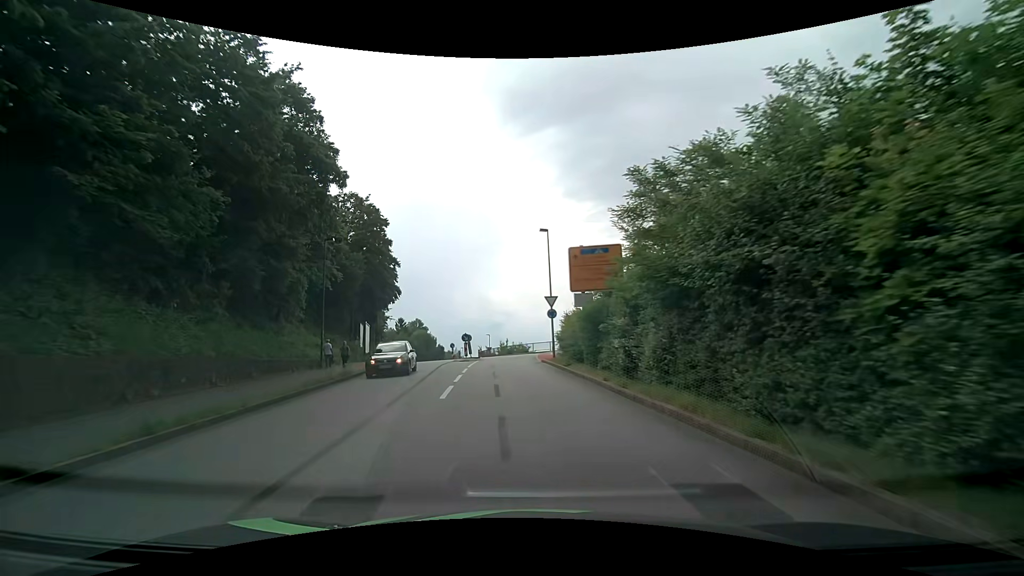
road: residential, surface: asphalt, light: Day
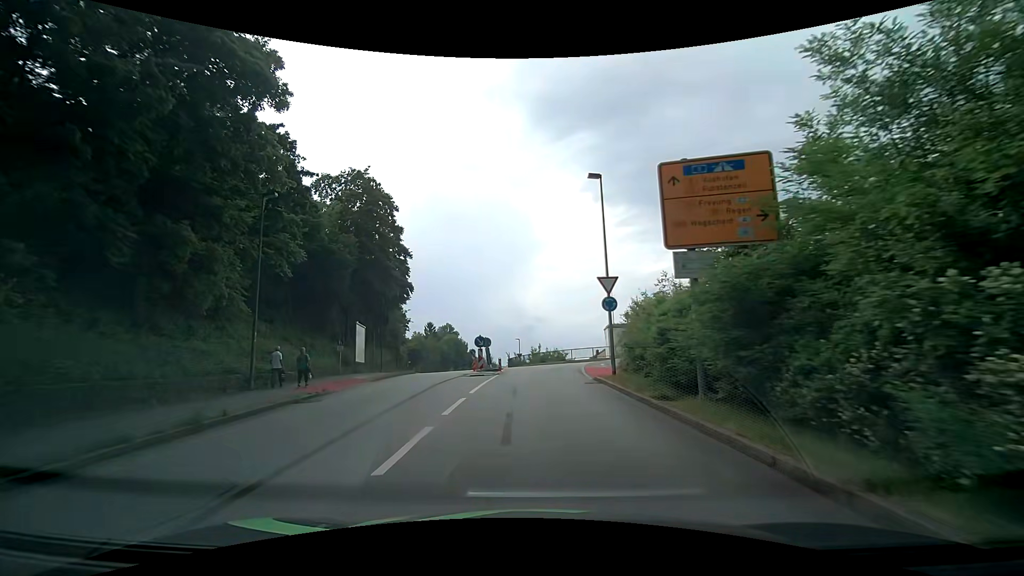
(-0.4, +10.7) m; -4°
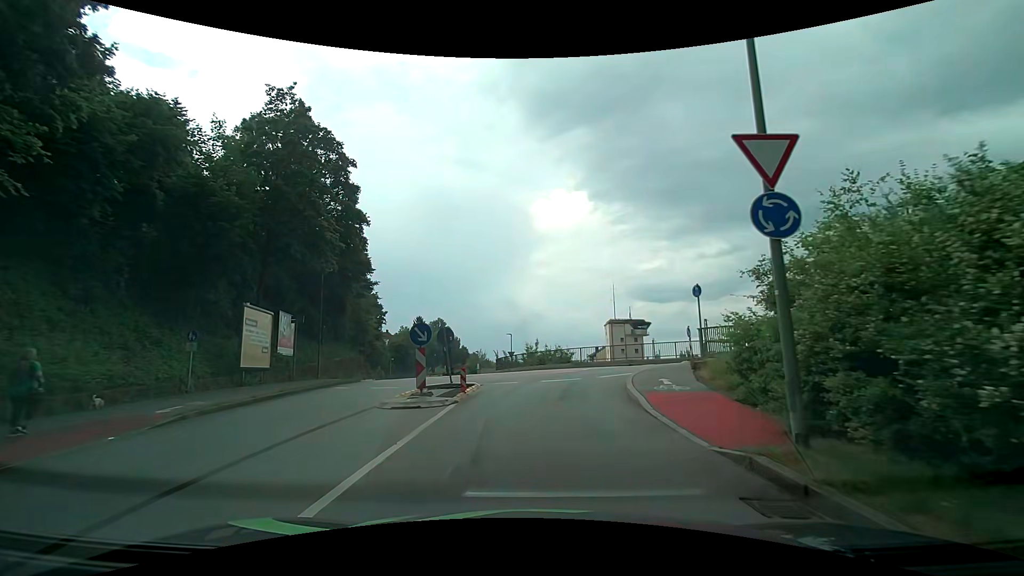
(-0.1, +12.9) m; 0°
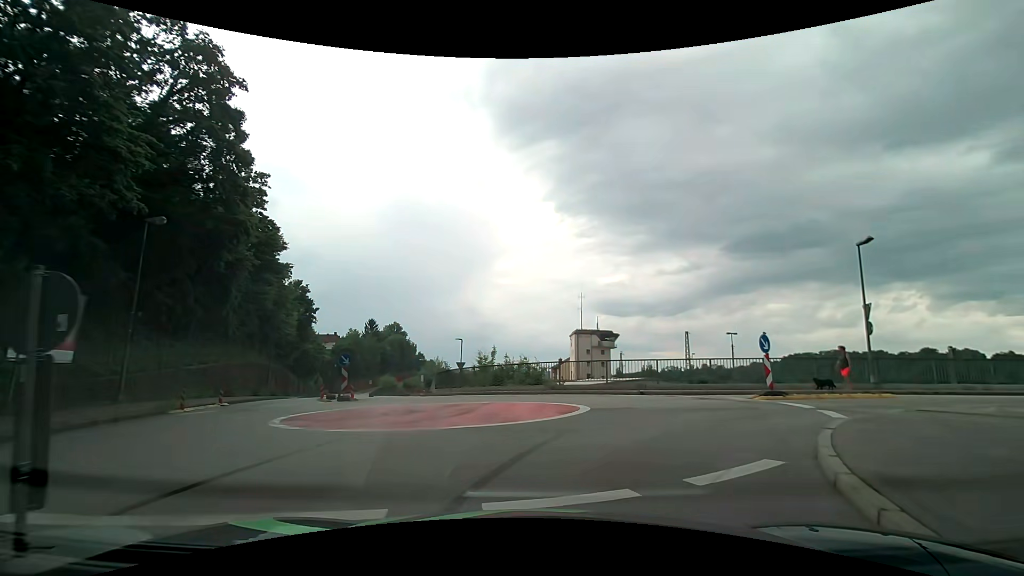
(+0.2, +12.9) m; +4°
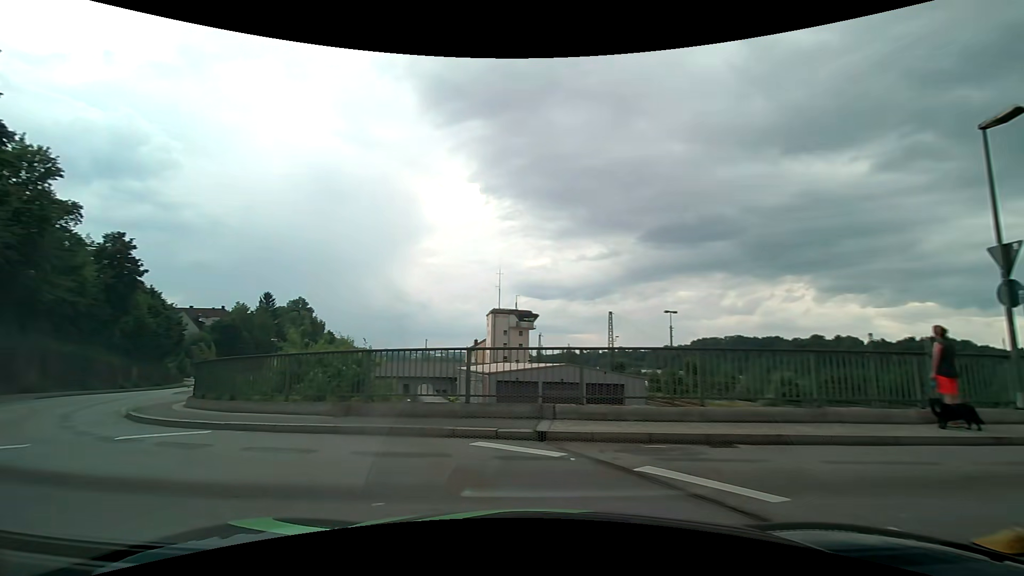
(+2.9, +12.8) m; +9°
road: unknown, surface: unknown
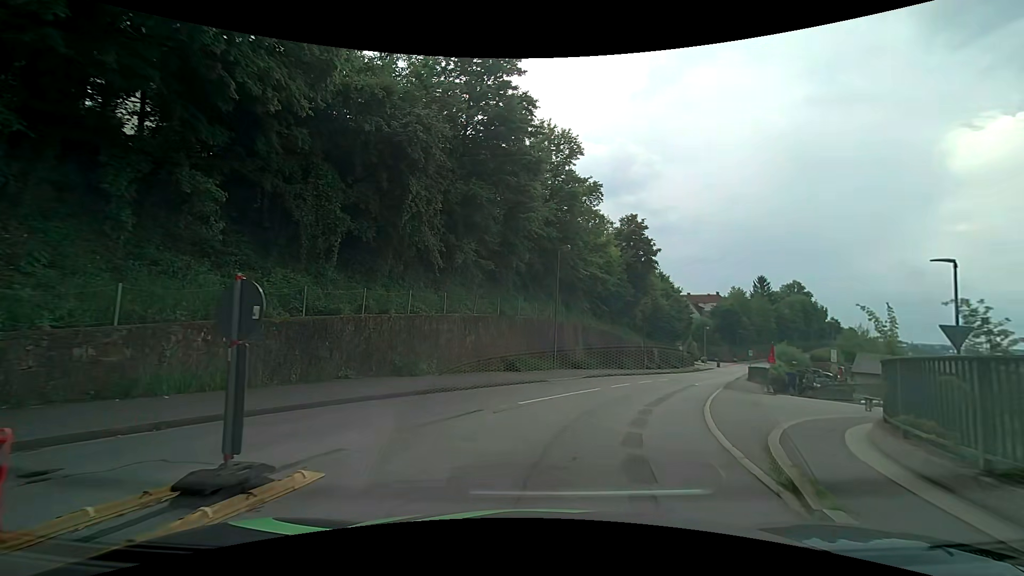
(-8.0, +10.2) m; -52°
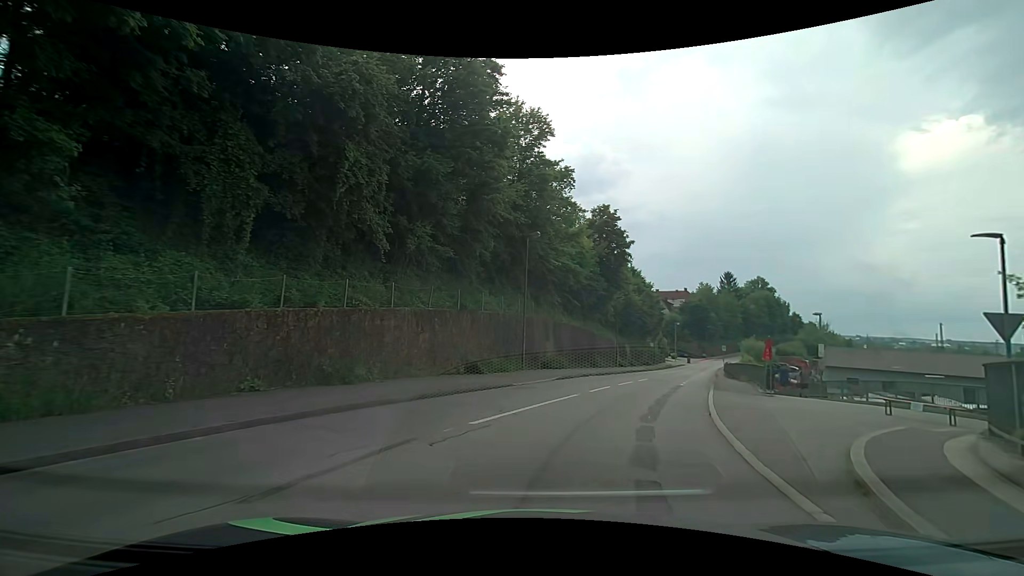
(+0.1, +3.4) m; +6°
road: residential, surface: asphalt
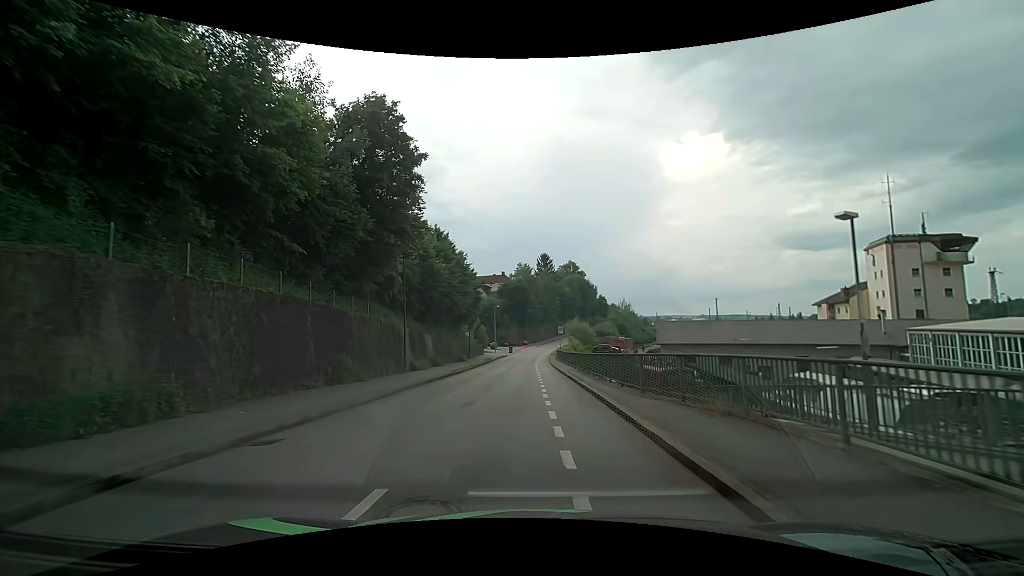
(+4.6, +22.9) m; +18°
(0, +10) (0, +20) (0, +30) (0, +40) (0, +50) (0, +60) (+1, +70) (+1, +80) (+2, +90) (+4, +100) m
